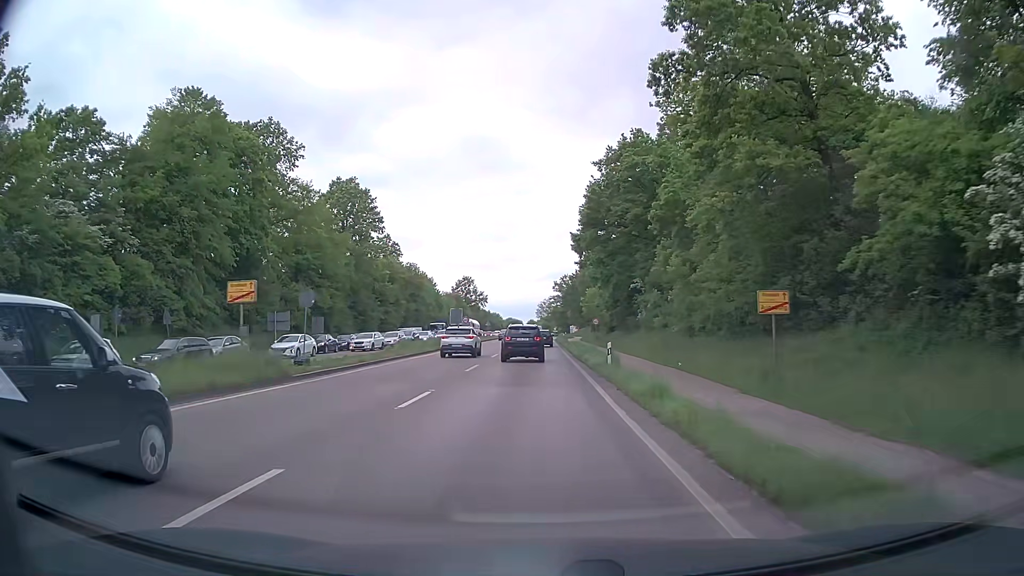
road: primary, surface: asphalt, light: Day
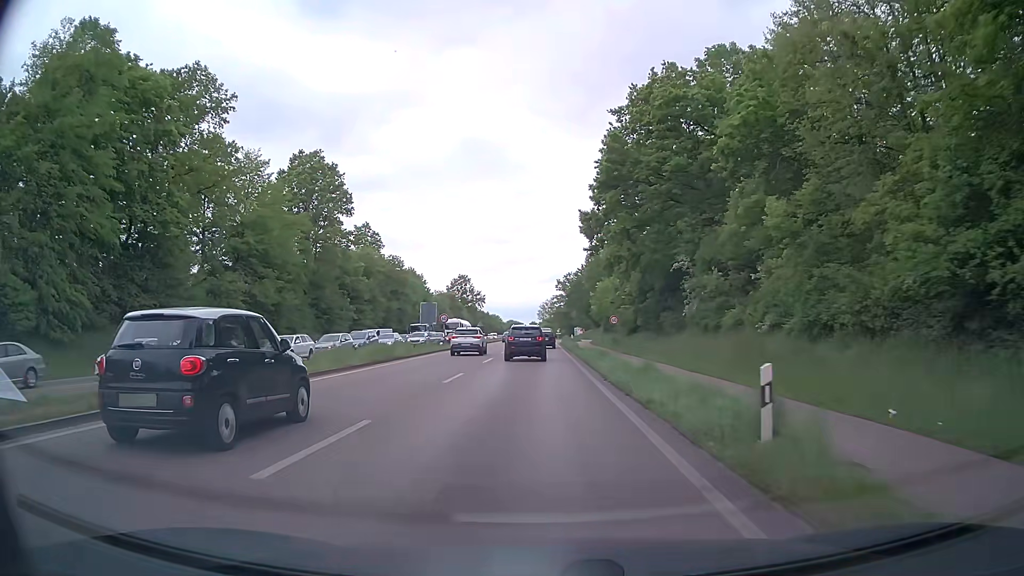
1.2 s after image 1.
(0.0, +17.6) m; 0°
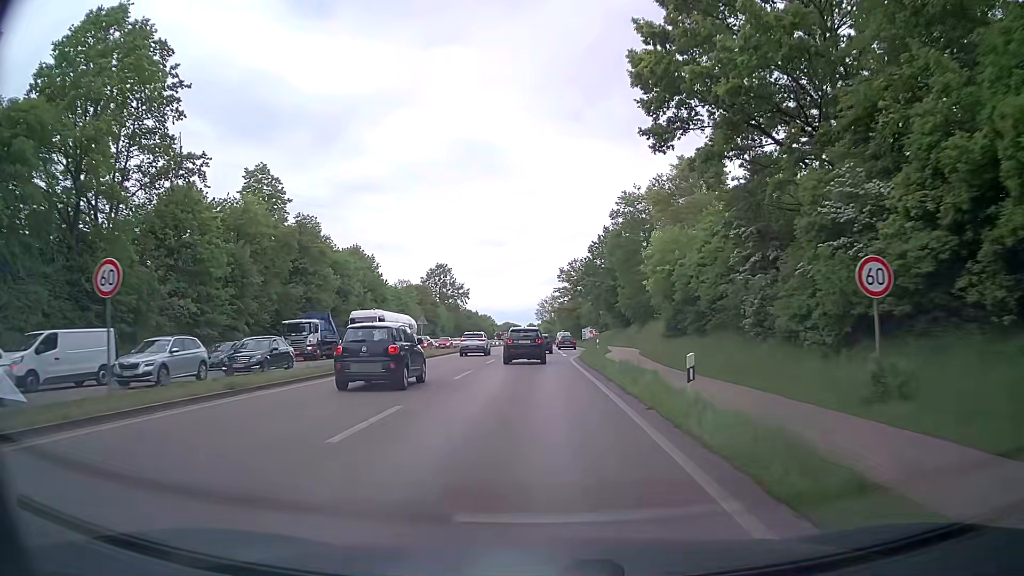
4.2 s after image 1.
(-0.1, +45.9) m; -1°
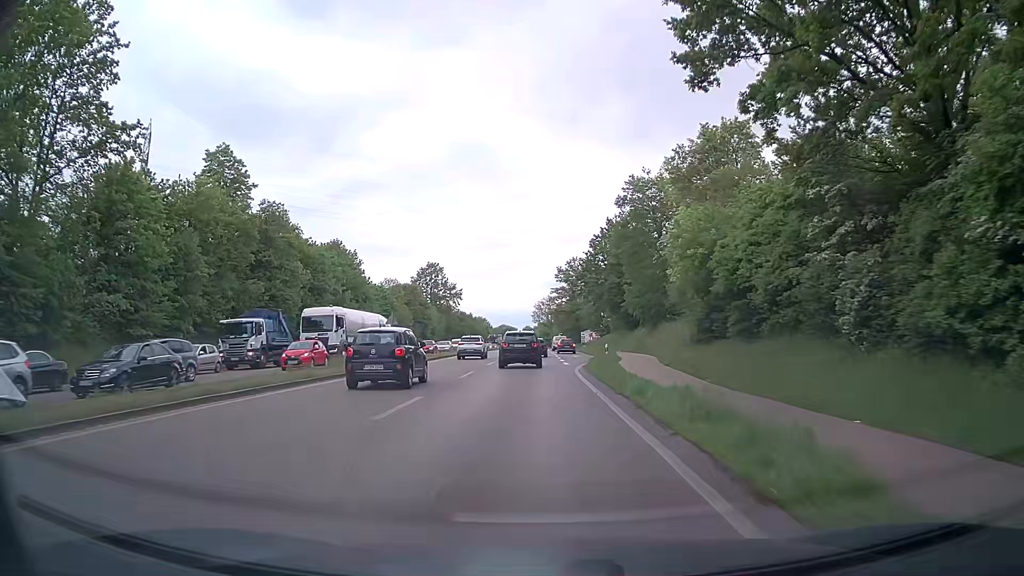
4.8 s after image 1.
(+0.1, +9.3) m; +1°
(0, +10) (0, +20) (+1, +30) (+1, +40) (+2, +50) (+2, +60) (+2, +70) (+3, +80) (+2, +90) (+2, +100) m
